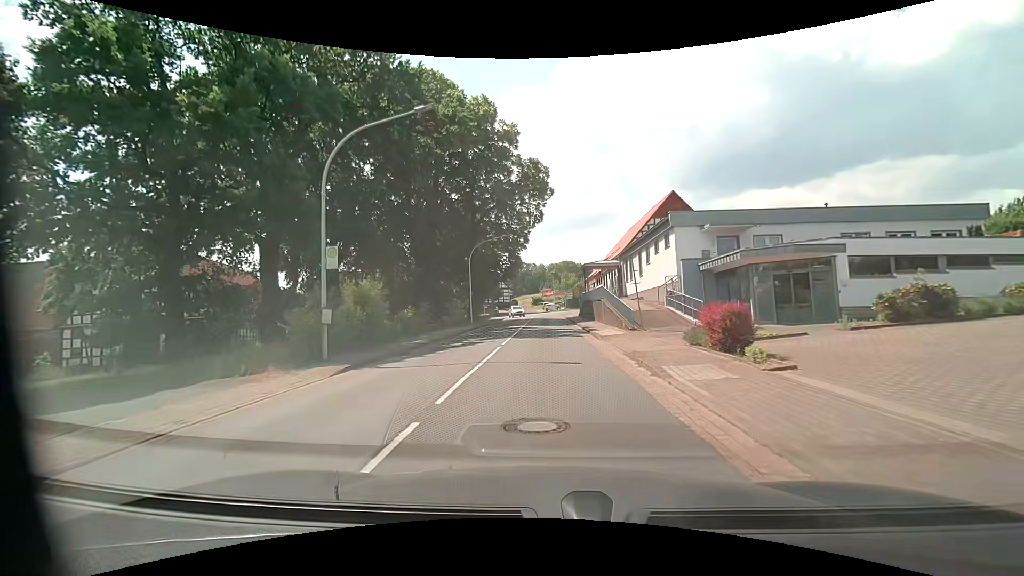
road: primary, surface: asphalt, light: Day
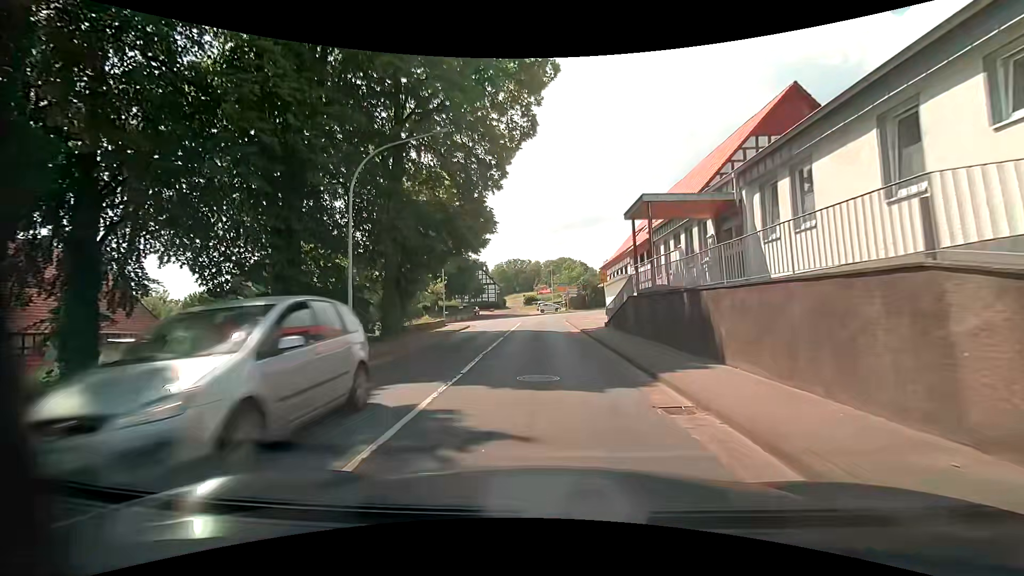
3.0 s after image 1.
(+0.2, +26.1) m; +1°
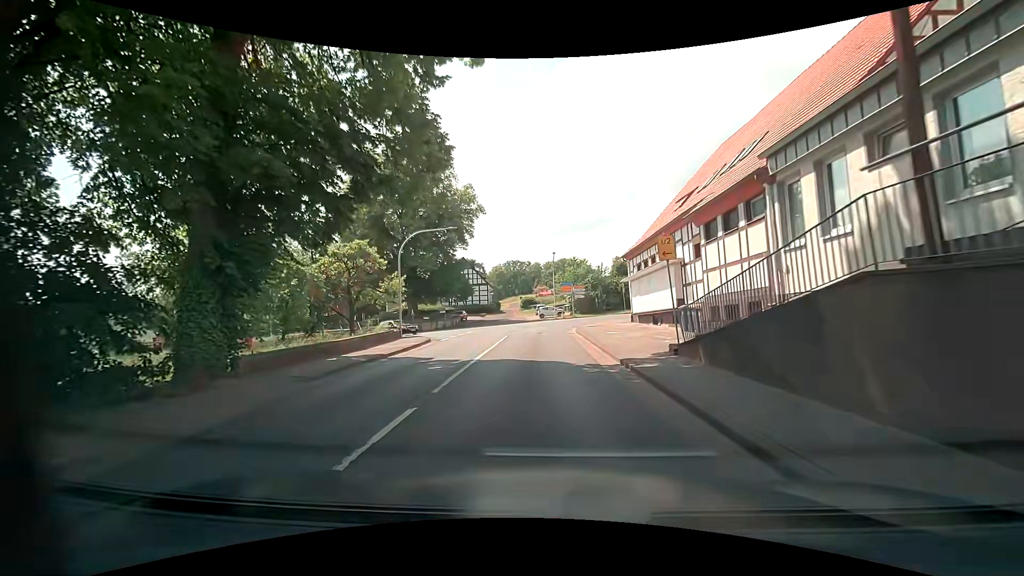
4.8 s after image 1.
(0.0, +13.8) m; -1°
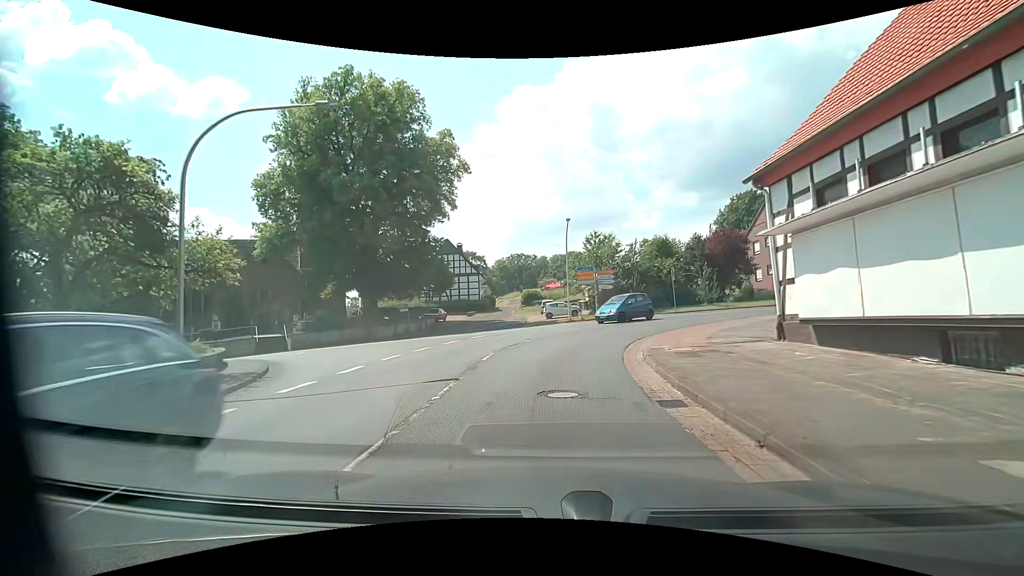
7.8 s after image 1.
(+0.1, +19.8) m; +1°
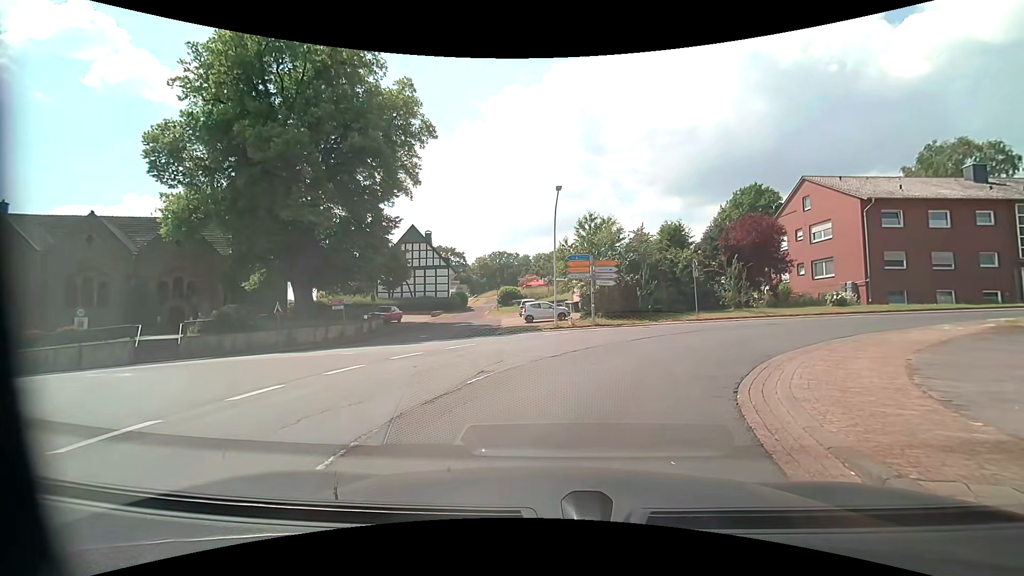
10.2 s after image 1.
(-0.1, +9.9) m; +2°
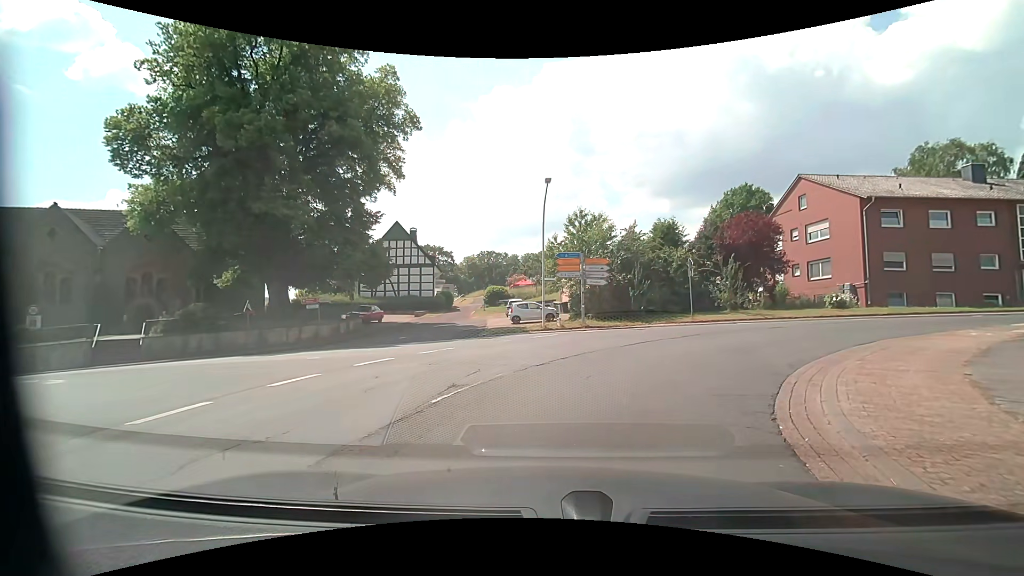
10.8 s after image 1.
(0.0, +1.7) m; +1°
